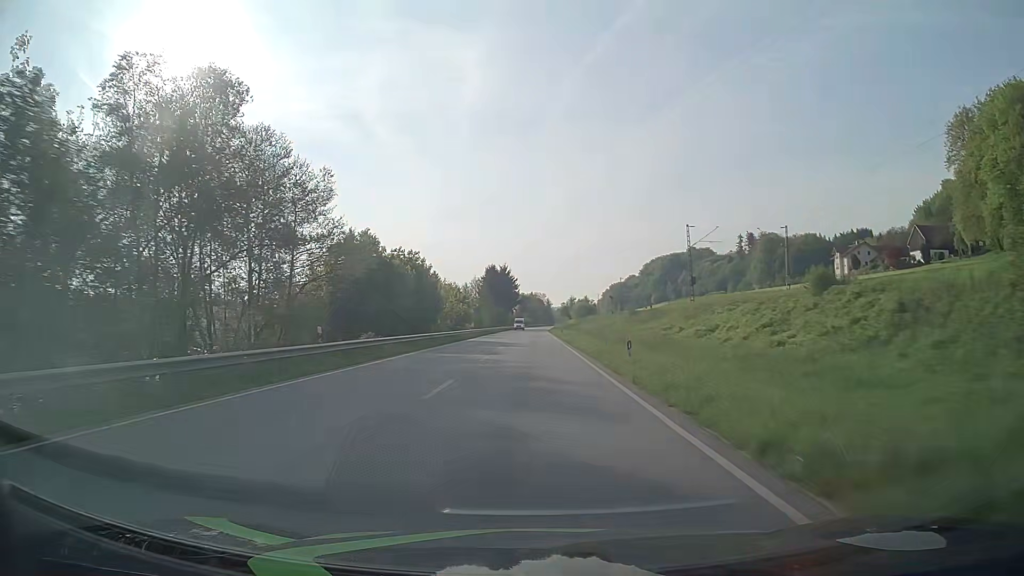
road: primary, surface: asphalt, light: Day
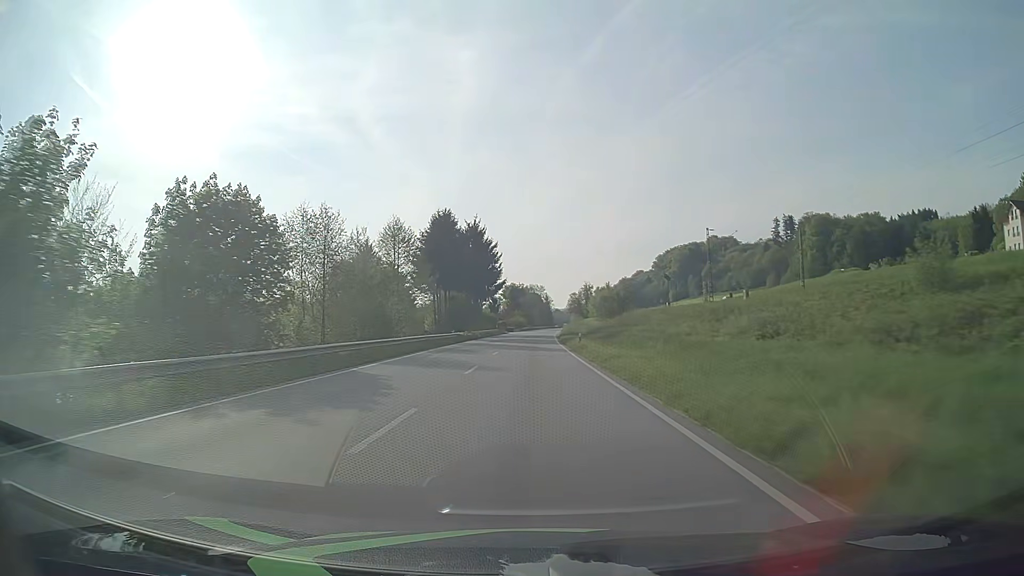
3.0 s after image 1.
(+0.1, +78.9) m; 0°
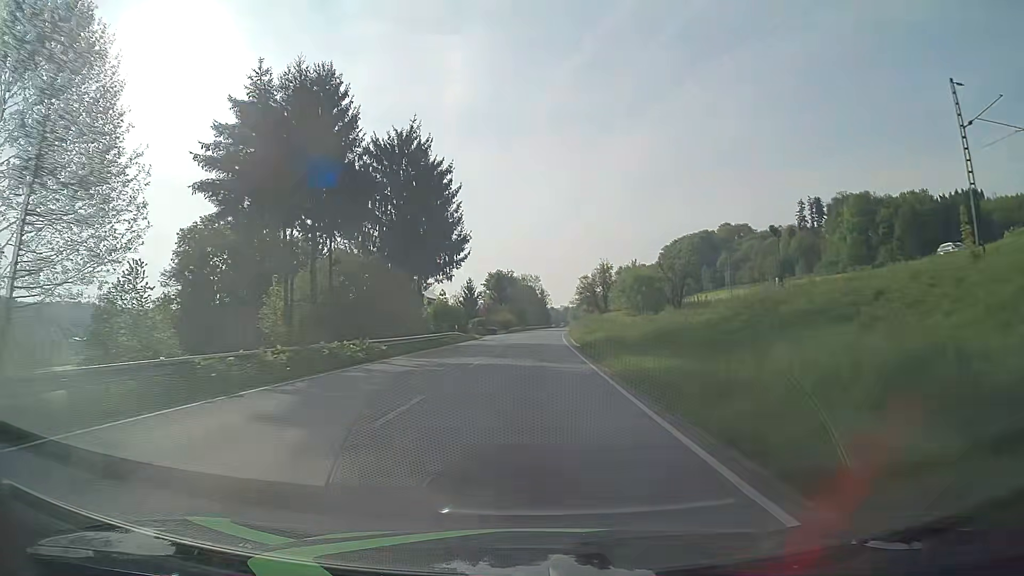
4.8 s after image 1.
(+0.2, +47.4) m; +1°
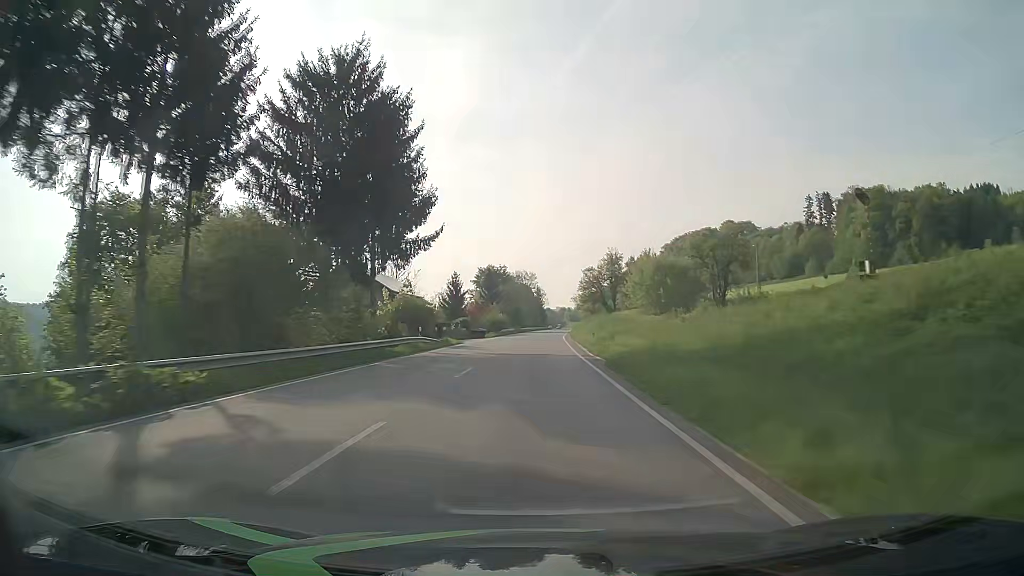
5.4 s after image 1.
(0.0, +15.8) m; 0°
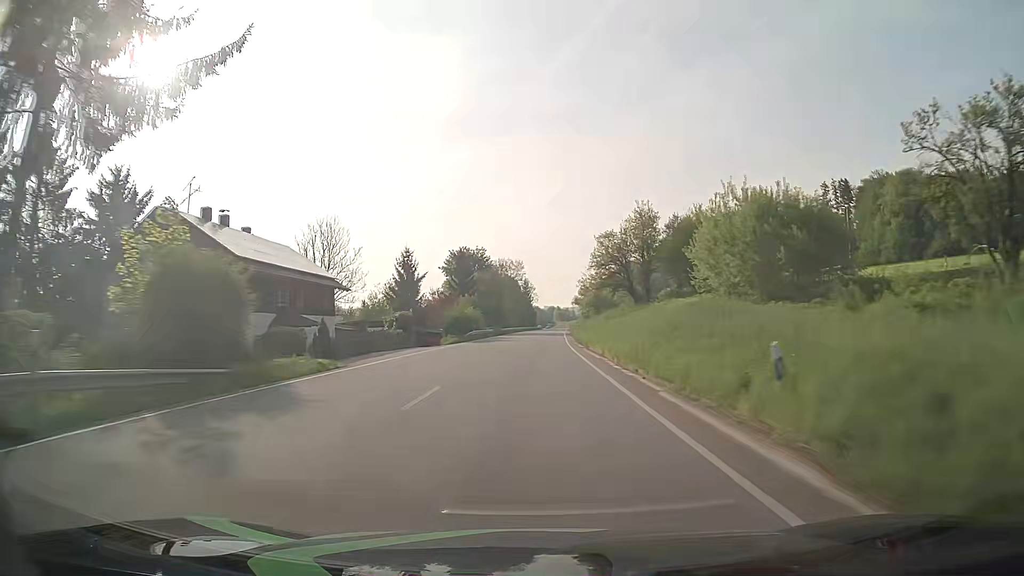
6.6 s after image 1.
(+0.3, +31.6) m; +1°
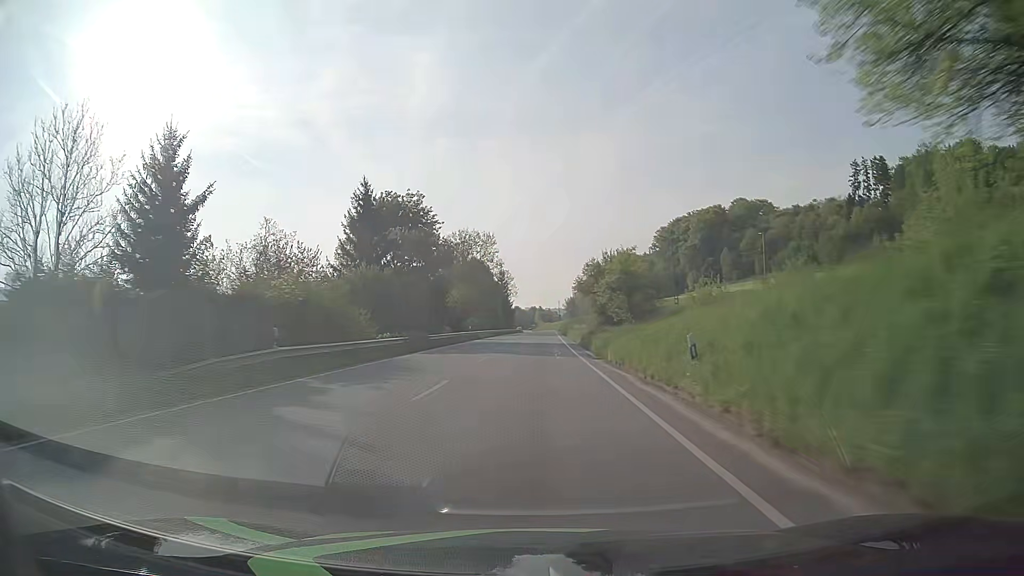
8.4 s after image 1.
(+0.7, +47.4) m; +2°
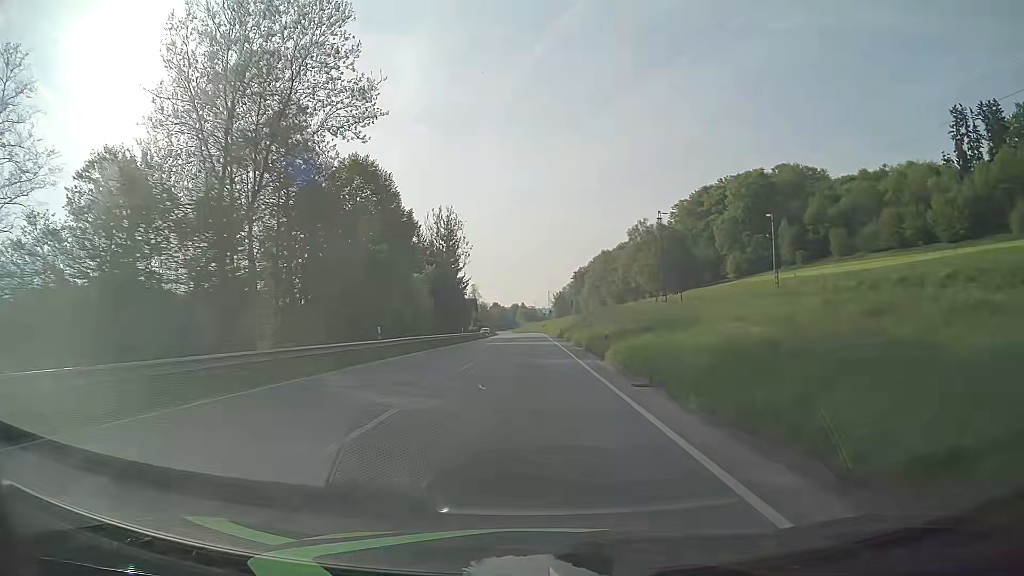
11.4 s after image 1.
(+1.2, +78.9) m; +1°
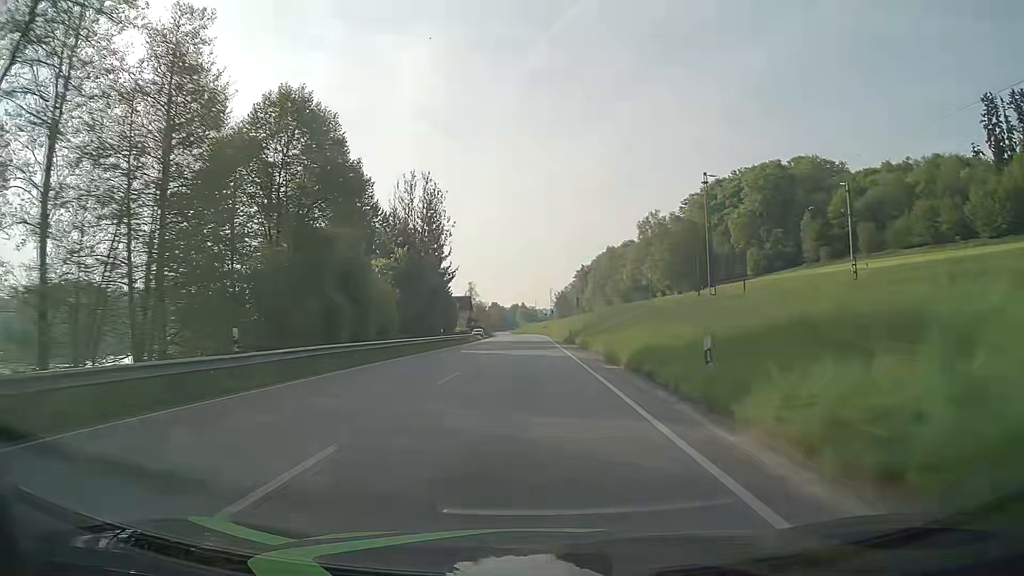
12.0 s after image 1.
(0.0, +15.8) m; 0°
(0, +10) (0, +20) (0, +30) (0, +40) (0, +50) (0, +60) (0, +70) (0, +80) (-1, +90) (-1, +100) m
